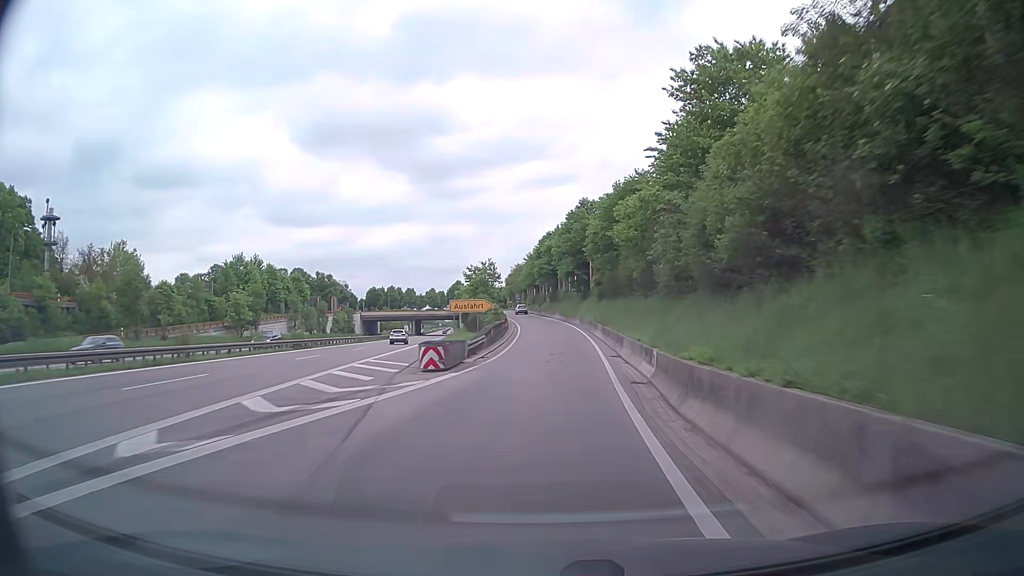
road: trunk_link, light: Day
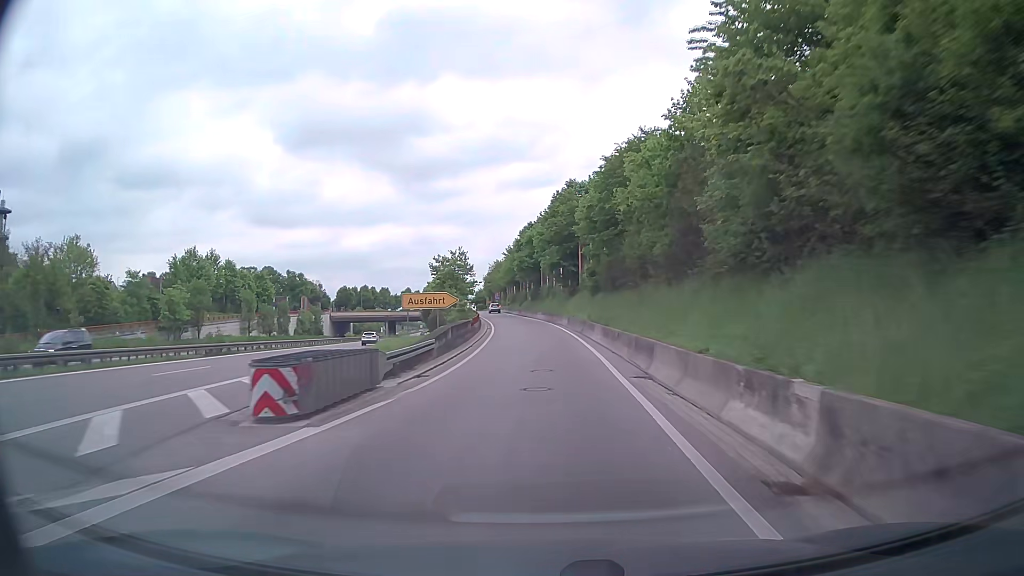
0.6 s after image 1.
(+0.2, +11.9) m; +2°
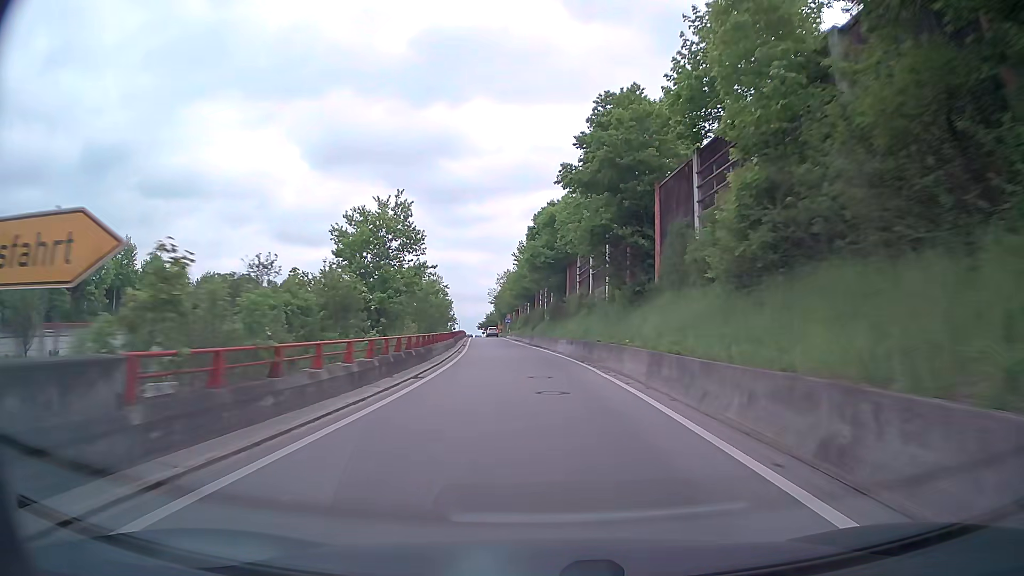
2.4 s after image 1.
(-0.1, +34.8) m; -1°
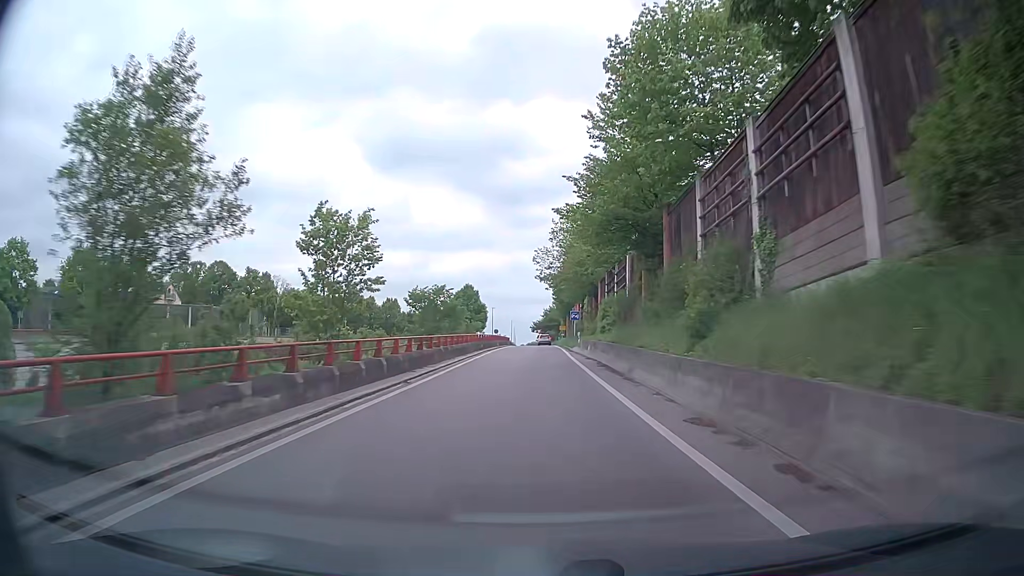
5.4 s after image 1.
(-3.0, +52.8) m; -6°
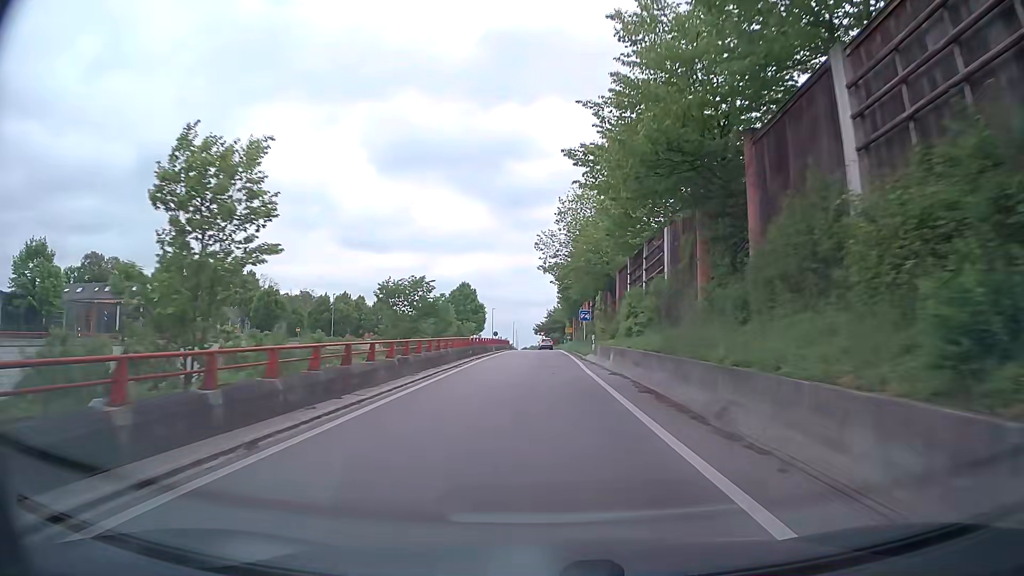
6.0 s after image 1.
(0.0, +9.6) m; -1°
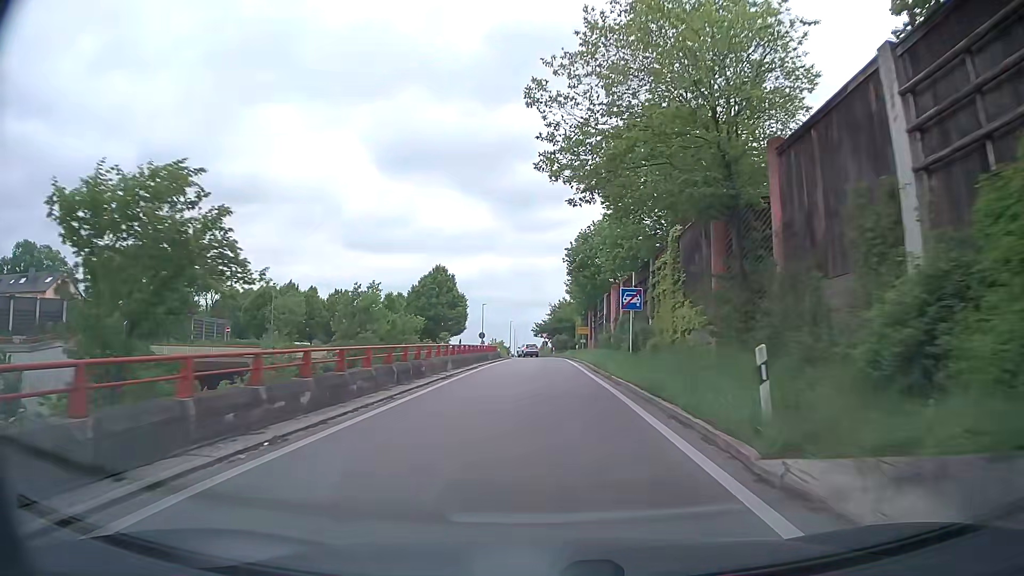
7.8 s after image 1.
(+0.4, +26.5) m; +1°
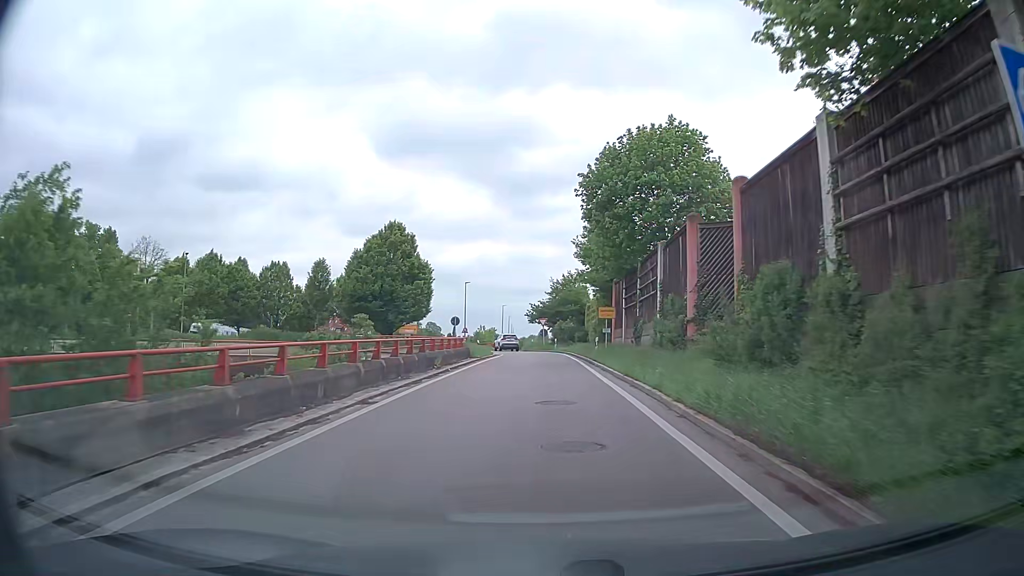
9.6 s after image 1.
(0.0, +22.4) m; 0°
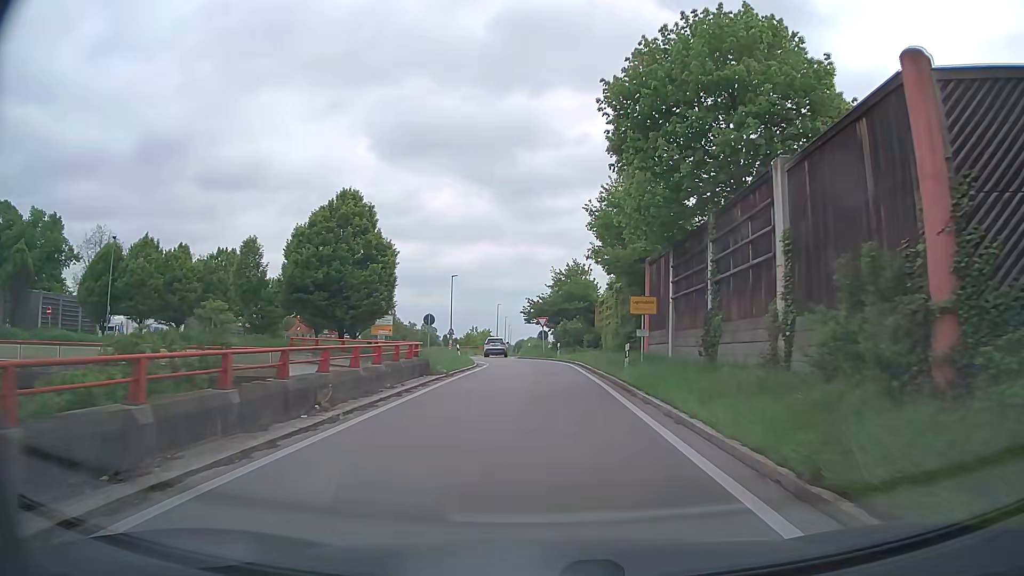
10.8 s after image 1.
(0.0, +12.7) m; 0°
(0, +10) (0, +20) (0, +30) (-1, +40) (-3, +50) (-3, +60) (-2, +69) (0, +79) (+1, +89) (+2, +99) m
